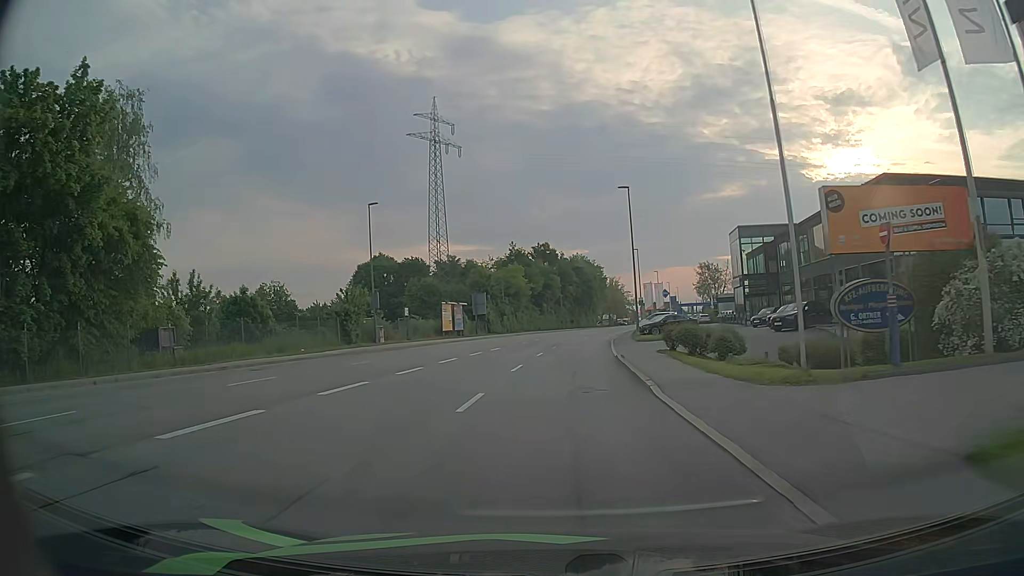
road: tertiary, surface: asphalt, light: Day
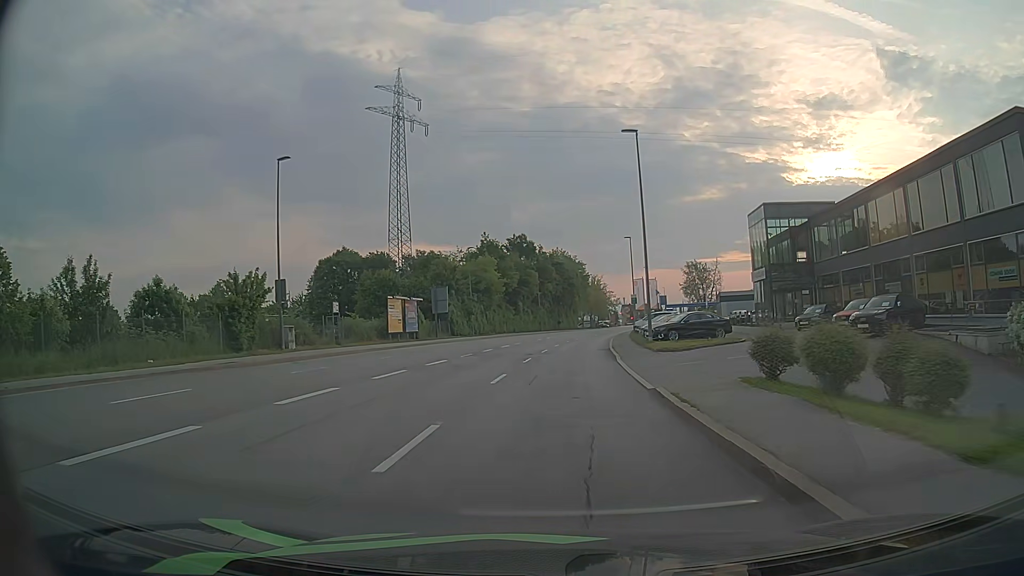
(+0.2, +14.1) m; +2°
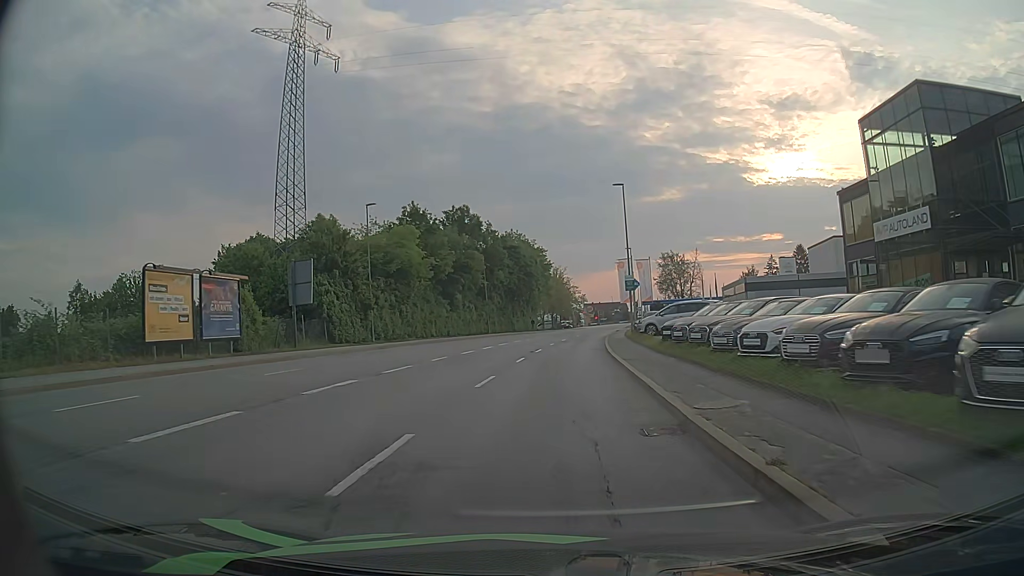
(+0.7, +28.7) m; +3°
(0, +10) (0, +20) (+1, +30) (+1, +40) (+2, +50) (+3, +60) (+4, +70) (+6, +80) (+7, +90) (+9, +100) m
